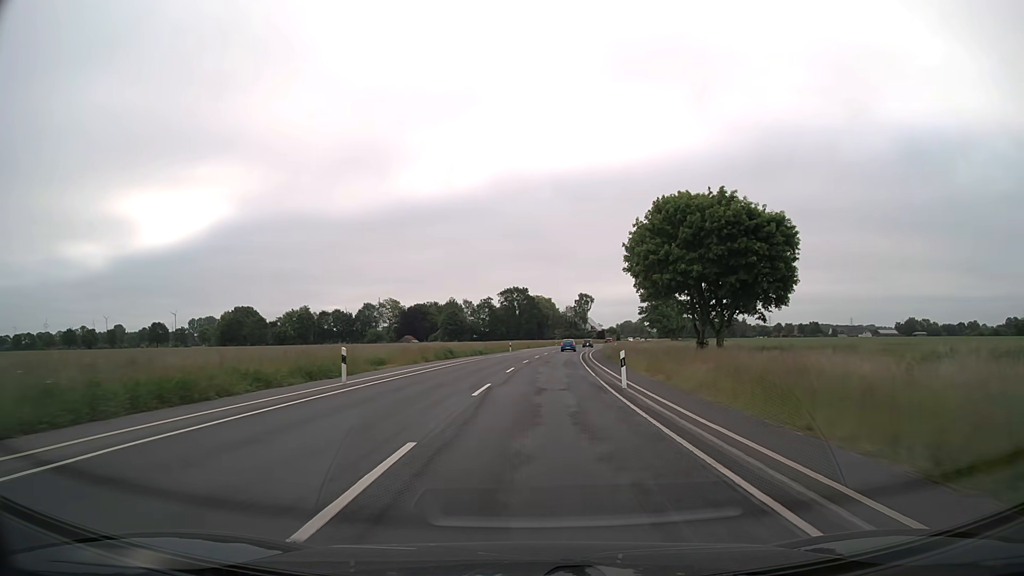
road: secondary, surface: asphalt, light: Day
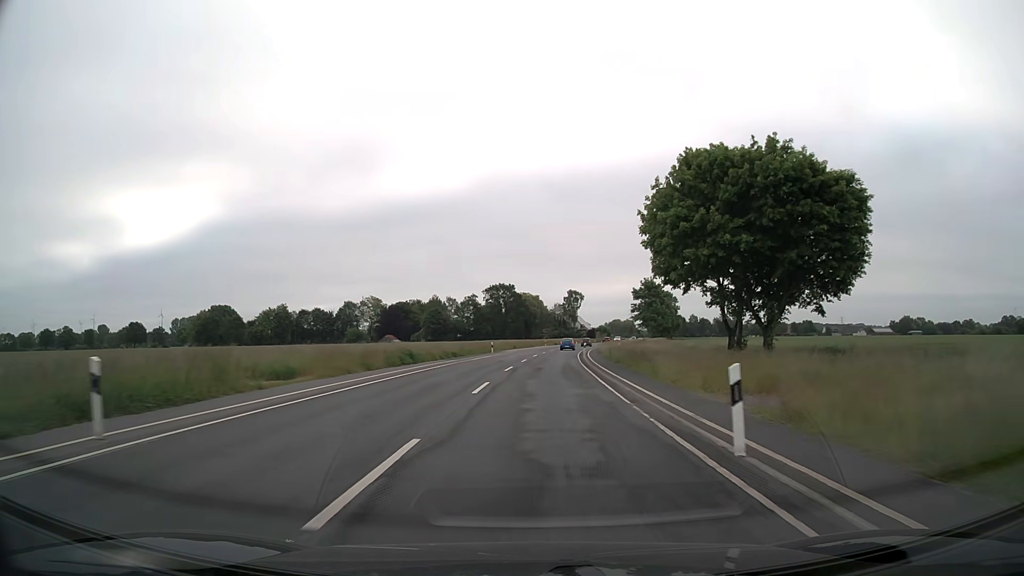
(+0.1, +11.7) m; +1°
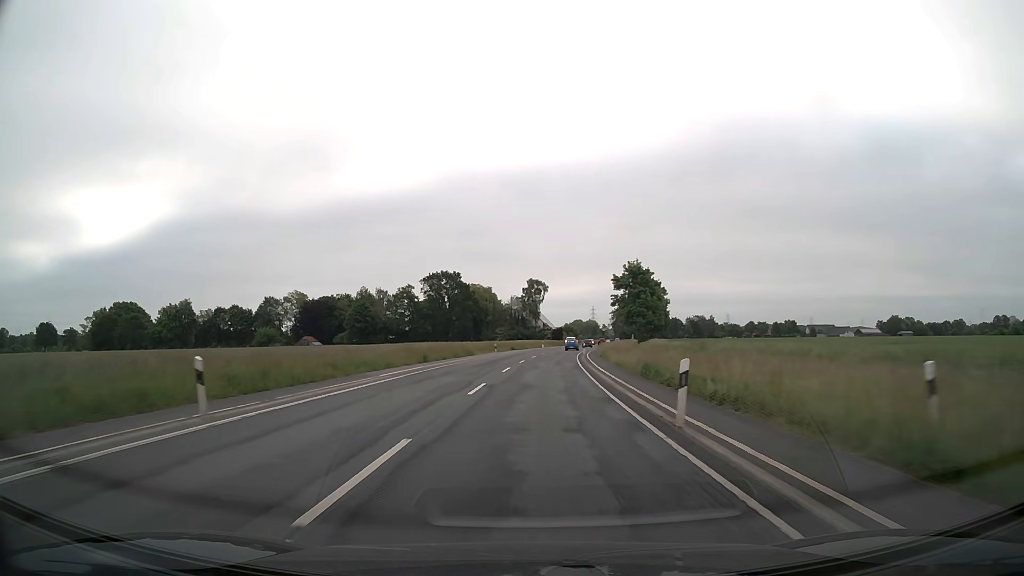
(+1.7, +48.2) m; +4°
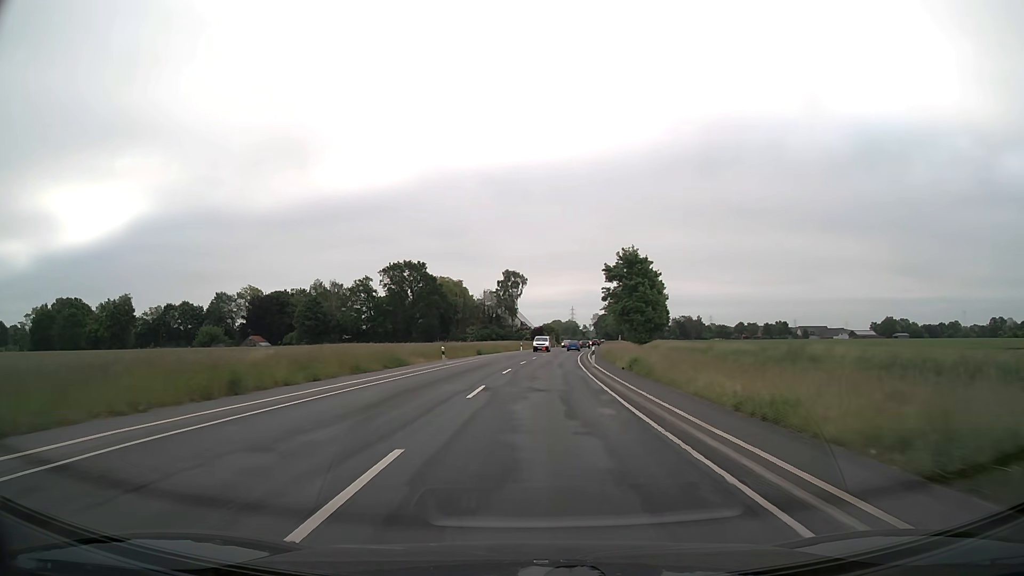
(+0.3, +25.0) m; +2°
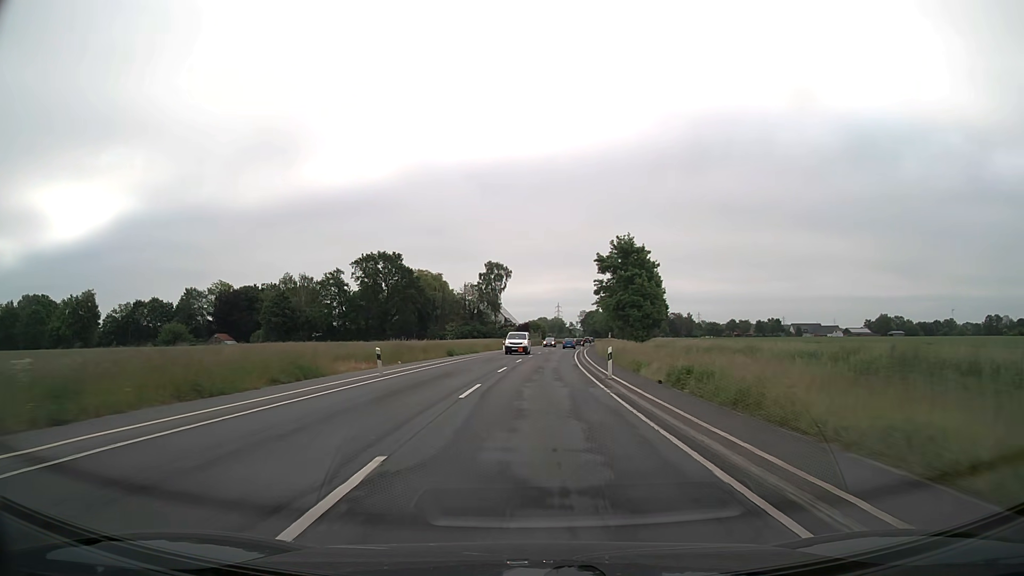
(+0.1, +12.7) m; +1°
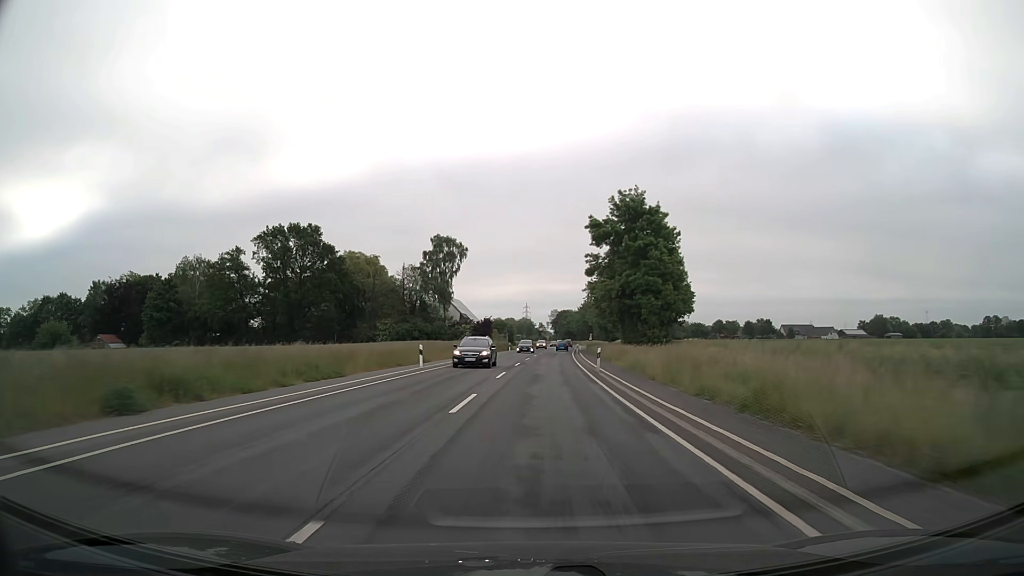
(+0.8, +39.0) m; +3°
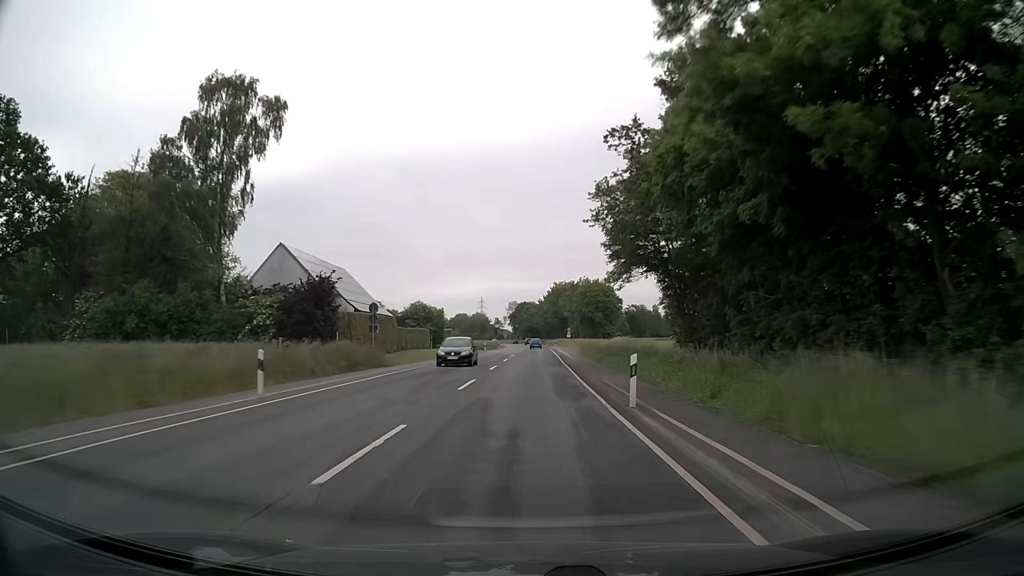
(+2.9, +66.6) m; +3°
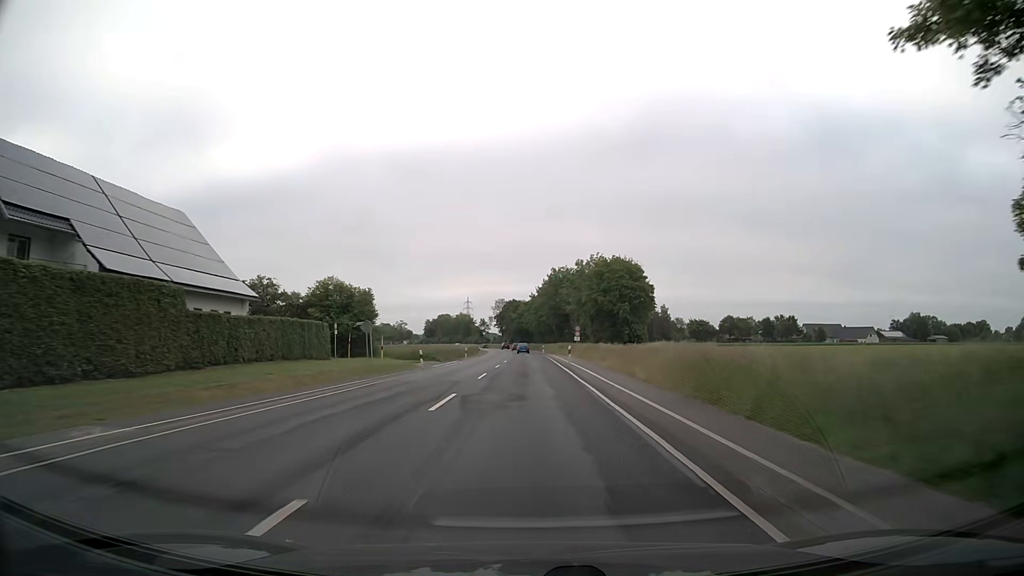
(+0.3, +41.0) m; +1°
(0, +10) (0, +20) (0, +30) (0, +40) (0, +50) (0, +60) (-1, +70) (-1, +80) (-1, +90) (-1, +100) m
